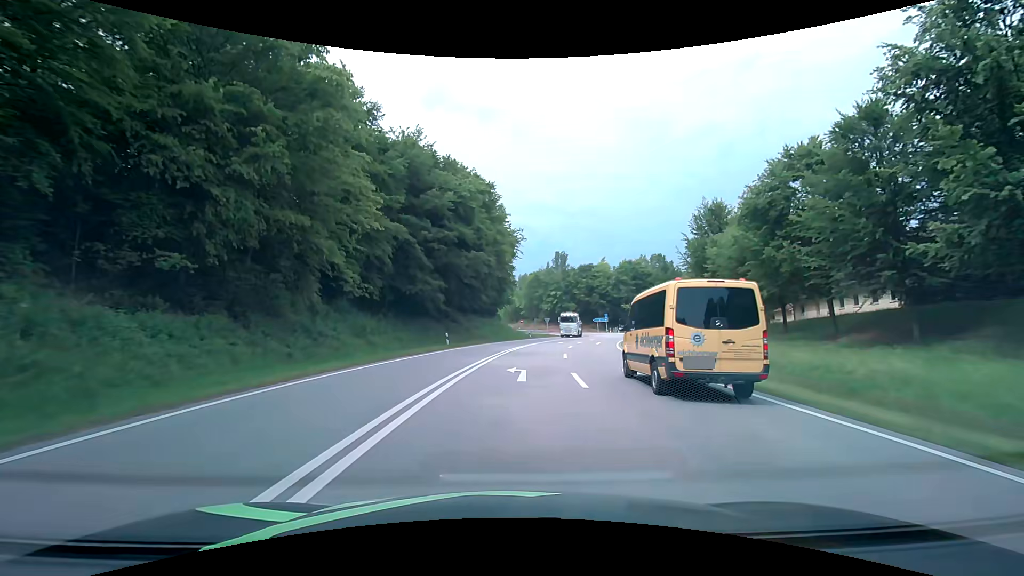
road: primary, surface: asphalt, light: Day
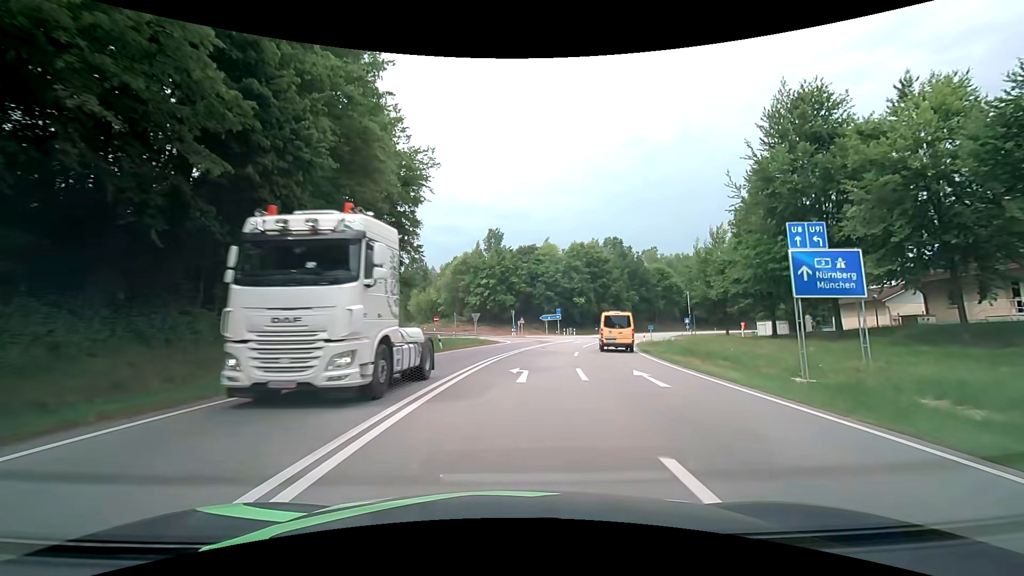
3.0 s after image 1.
(+2.3, +34.6) m; +8°
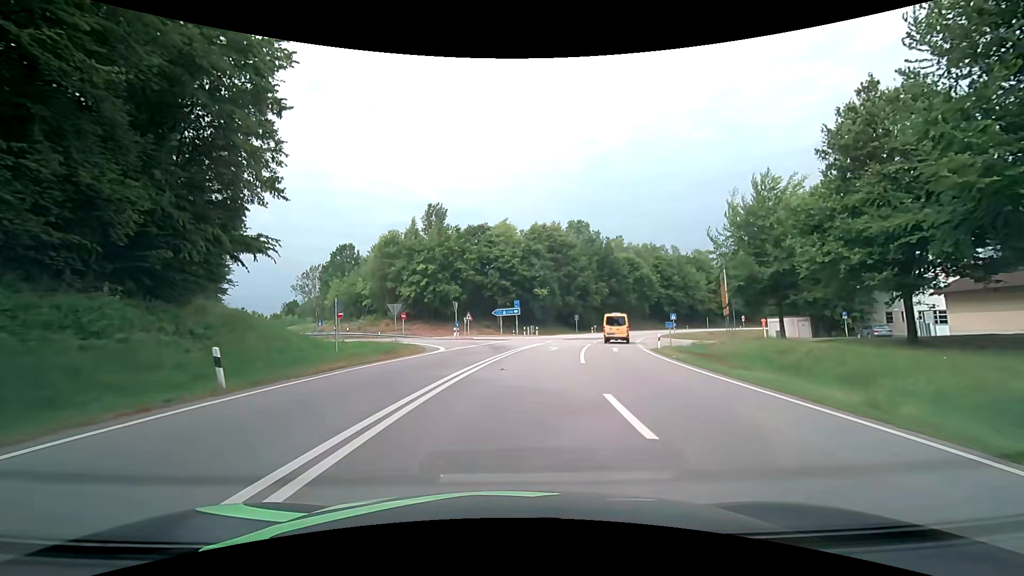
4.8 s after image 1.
(+0.9, +19.6) m; +5°
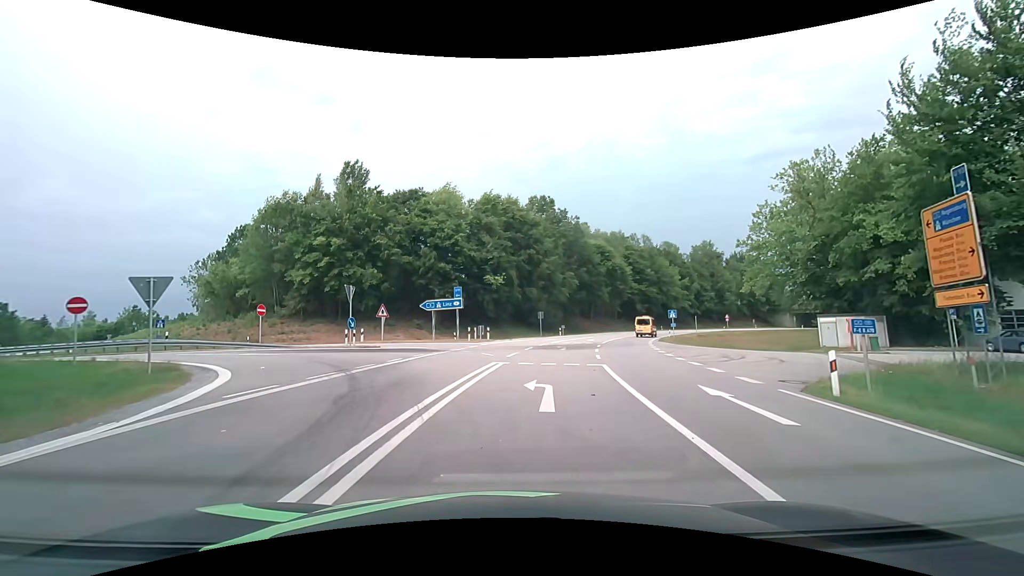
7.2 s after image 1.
(+1.0, +20.9) m; +6°
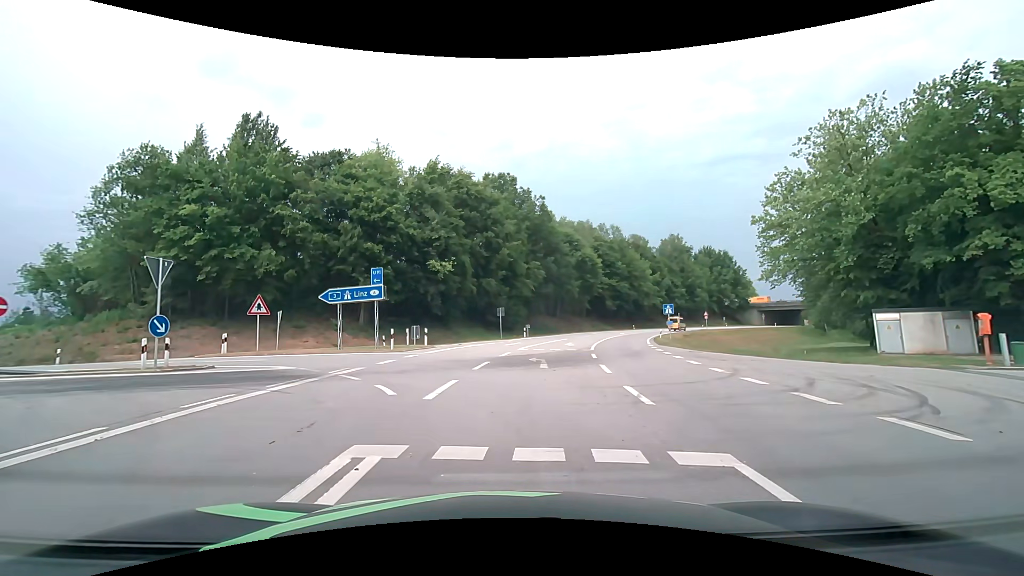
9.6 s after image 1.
(+0.4, +12.7) m; +5°
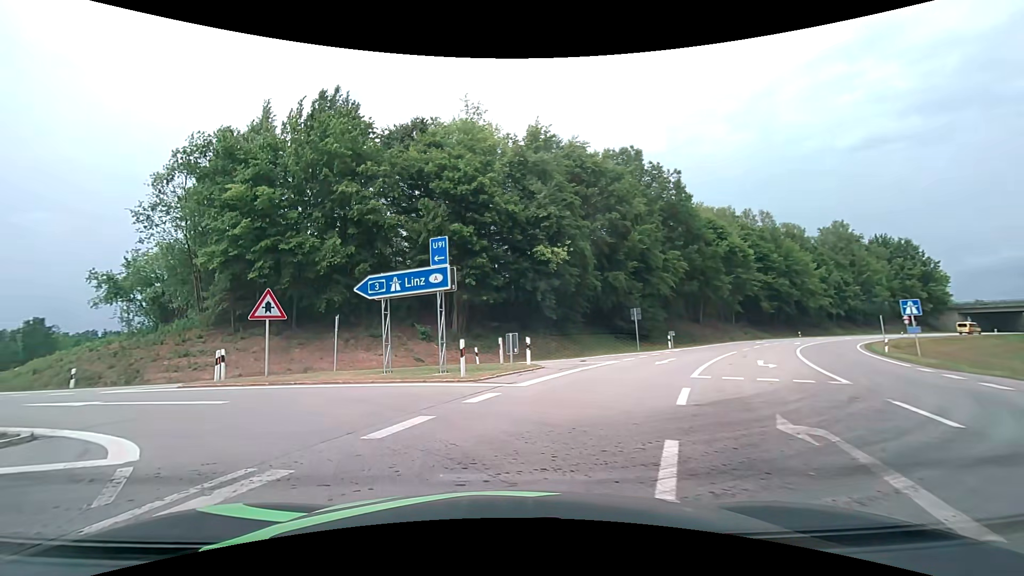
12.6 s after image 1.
(-0.7, +11.8) m; -14°
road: motorway_link
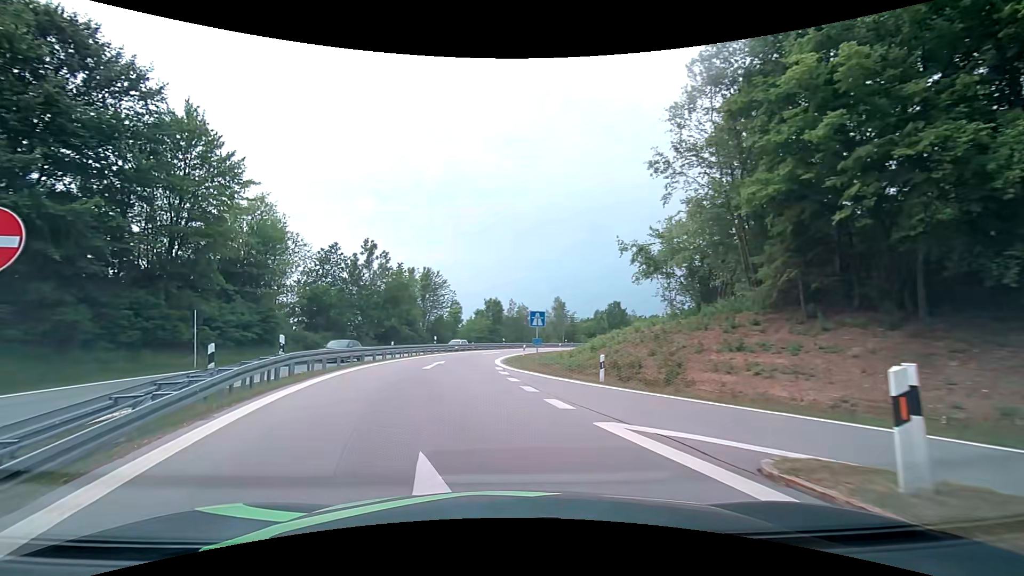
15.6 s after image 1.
(-6.3, +12.5) m; -56°
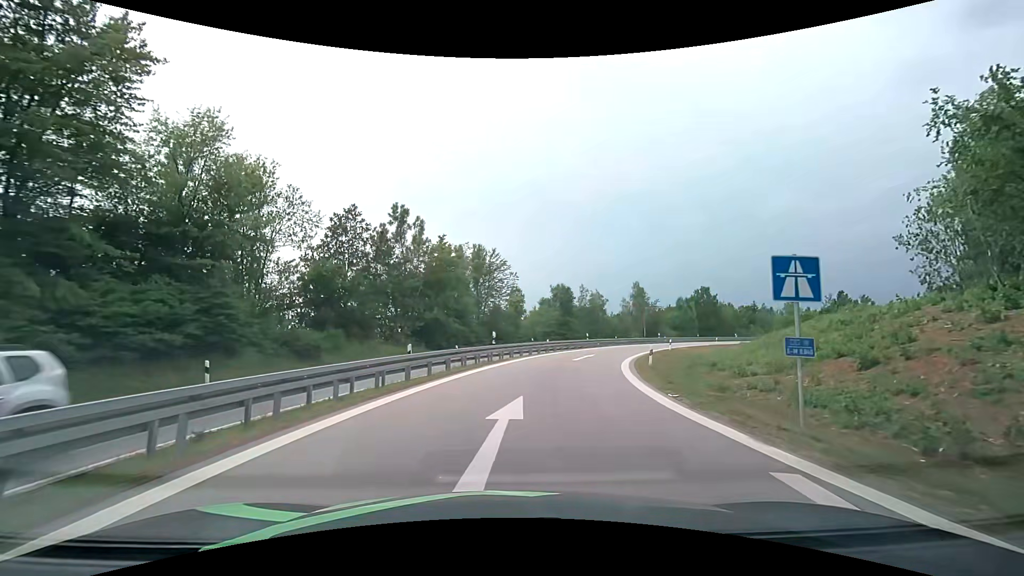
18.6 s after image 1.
(-2.7, +17.8) m; -7°
(0, +10) (+2, +20) (+4, +30) (+7, +39) (+11, +48) (+16, +57) (+22, +65) (+28, +73) (+35, +80) (+42, +87) m
